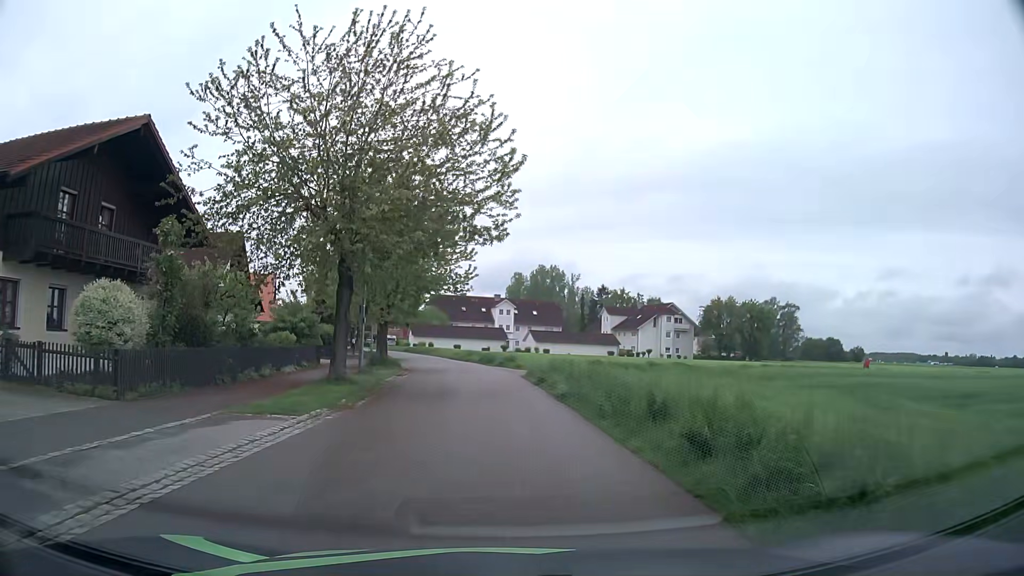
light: Day
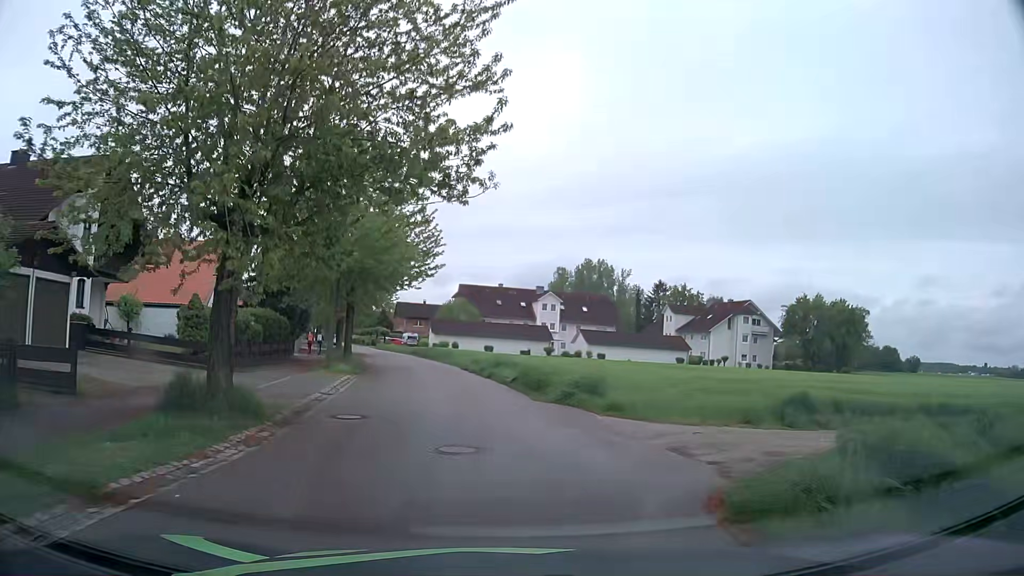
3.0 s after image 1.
(-0.6, +22.7) m; -4°
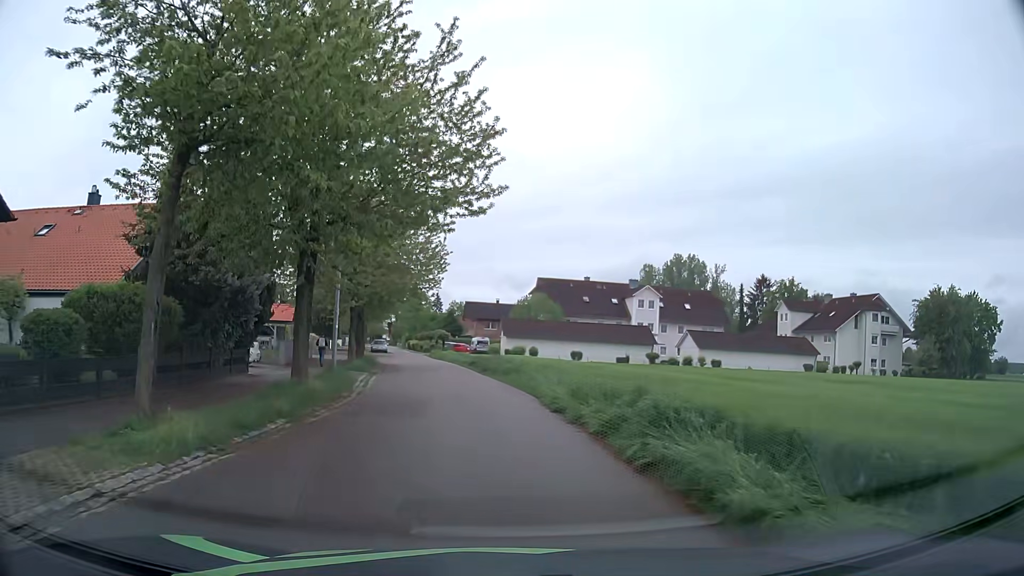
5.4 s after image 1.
(-0.8, +18.3) m; -6°
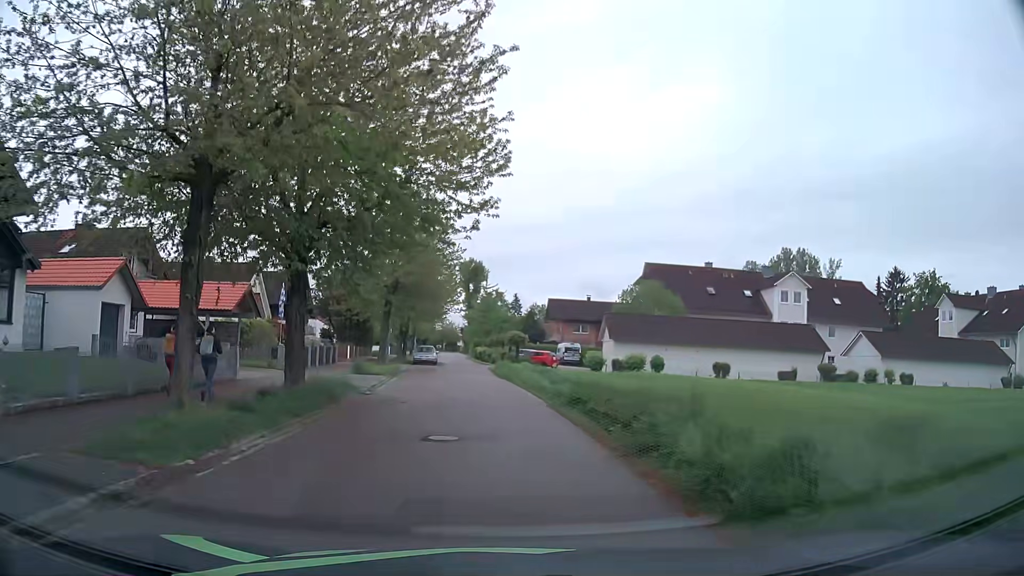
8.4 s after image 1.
(-1.4, +23.2) m; -6°
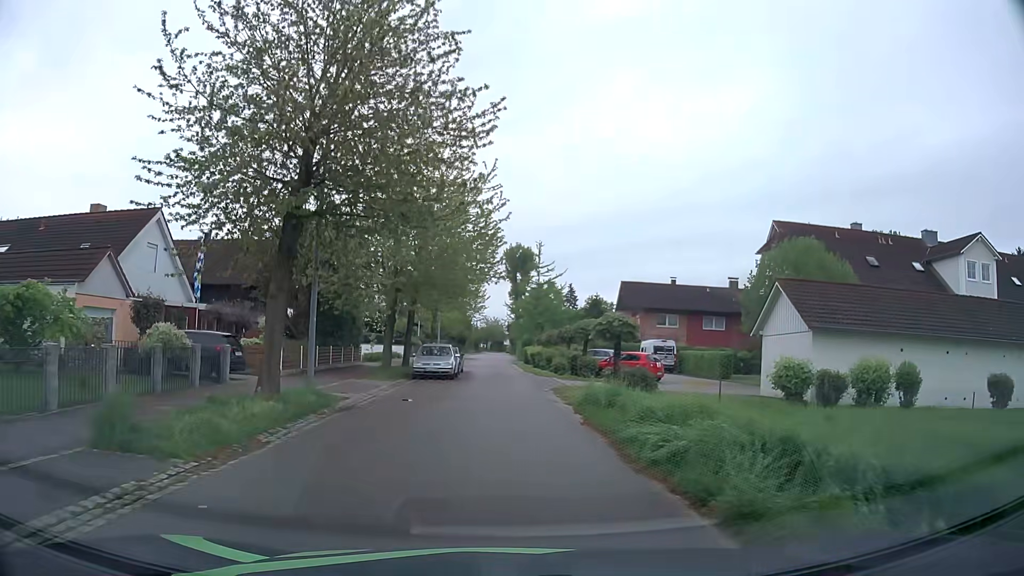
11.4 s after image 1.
(-1.3, +23.0) m; -5°
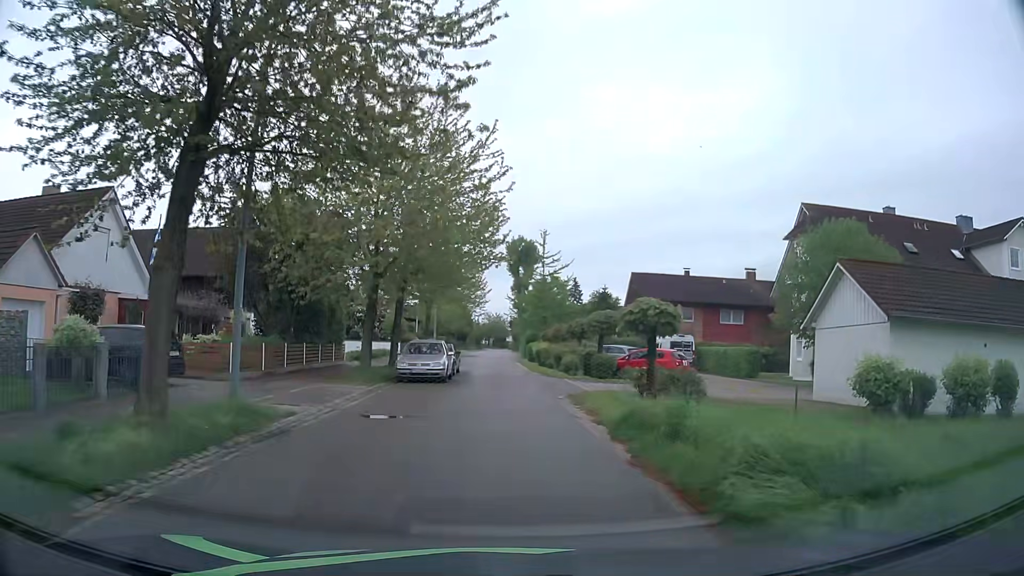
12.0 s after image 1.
(0.0, +4.6) m; 0°
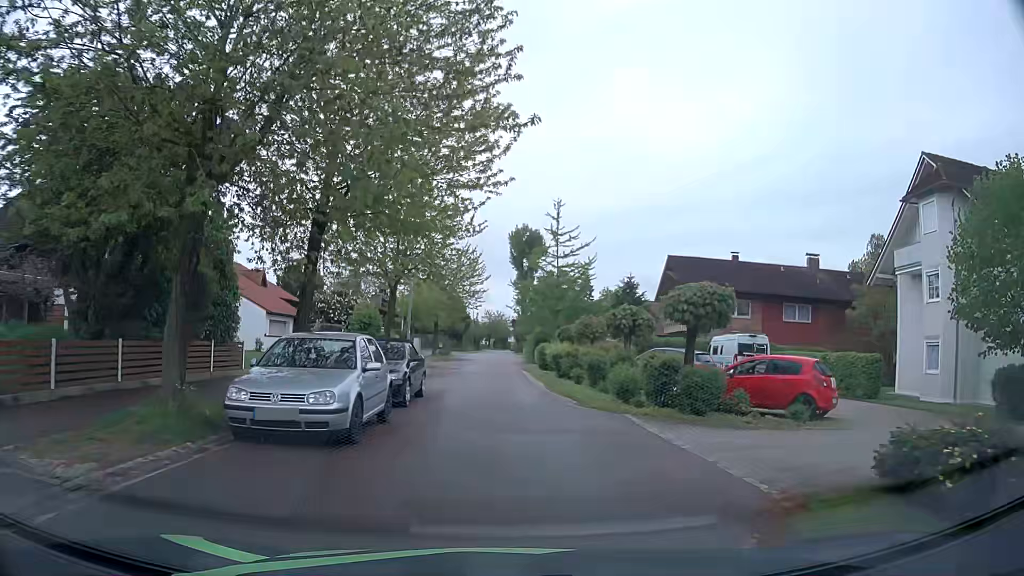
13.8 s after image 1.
(-0.1, +13.9) m; 0°
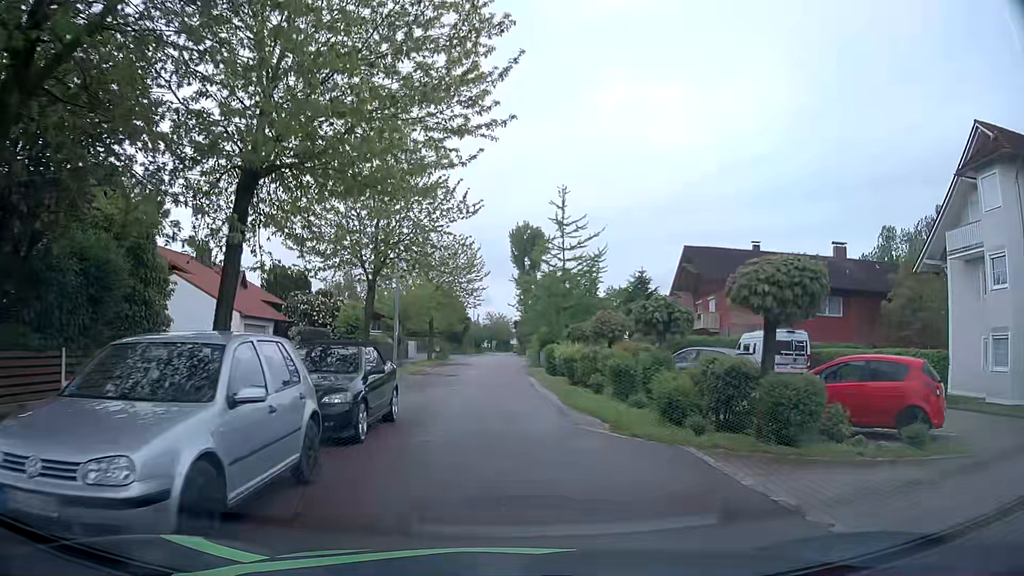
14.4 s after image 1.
(0.0, +4.6) m; 0°
(0, +10) (0, +20) (-1, +30) (-1, +40) (-1, +50) (-1, +60) (-1, +70) (-1, +80) (-1, +90) (-1, +100) m
